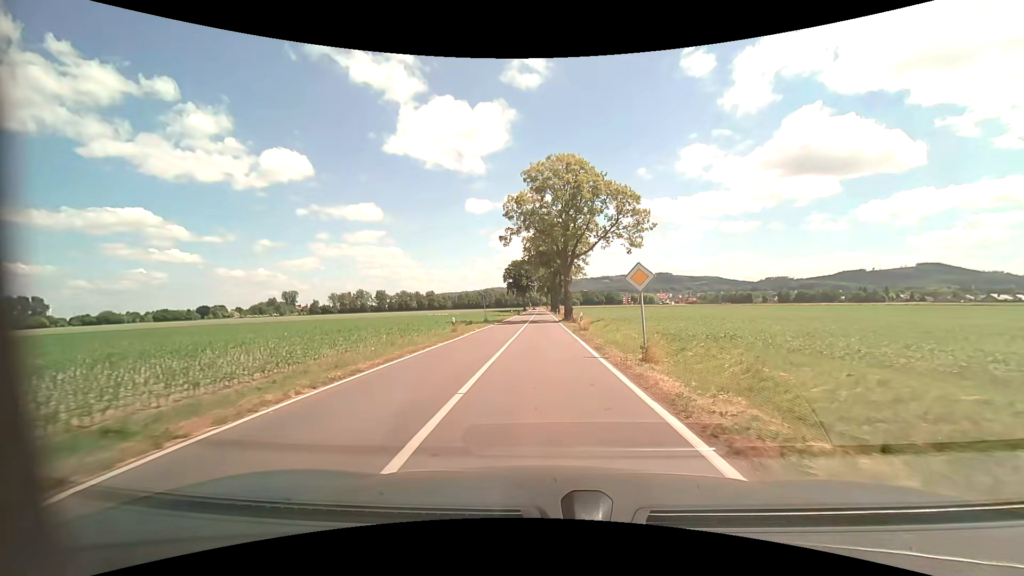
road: tertiary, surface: asphalt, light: Day
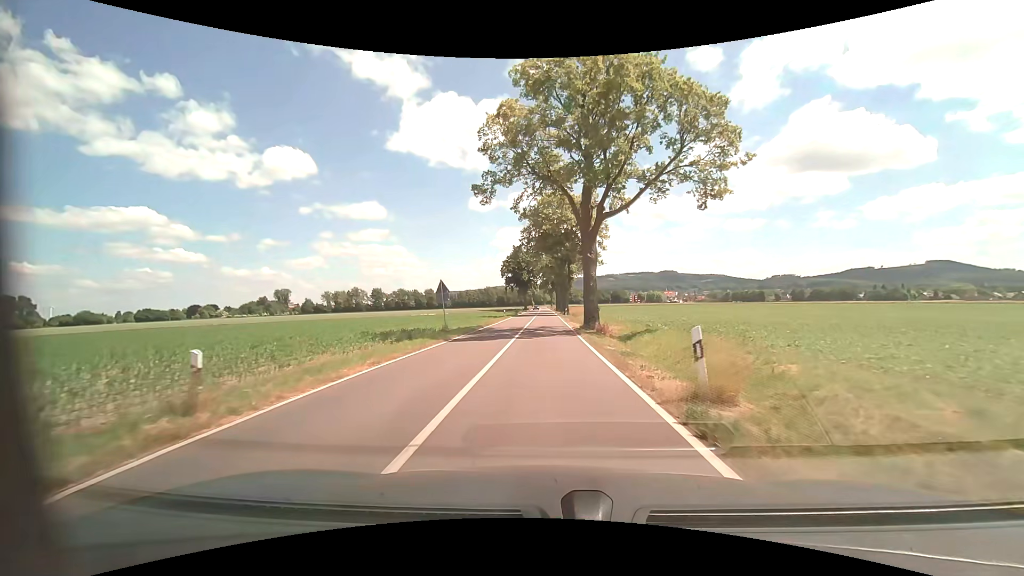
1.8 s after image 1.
(-0.5, +20.6) m; -2°
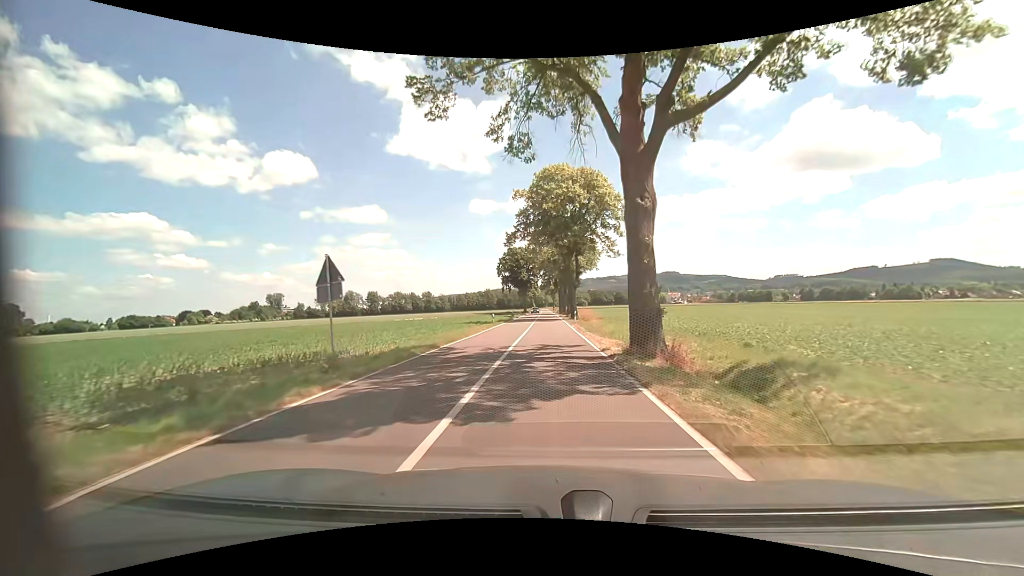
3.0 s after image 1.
(0.0, +14.3) m; 0°
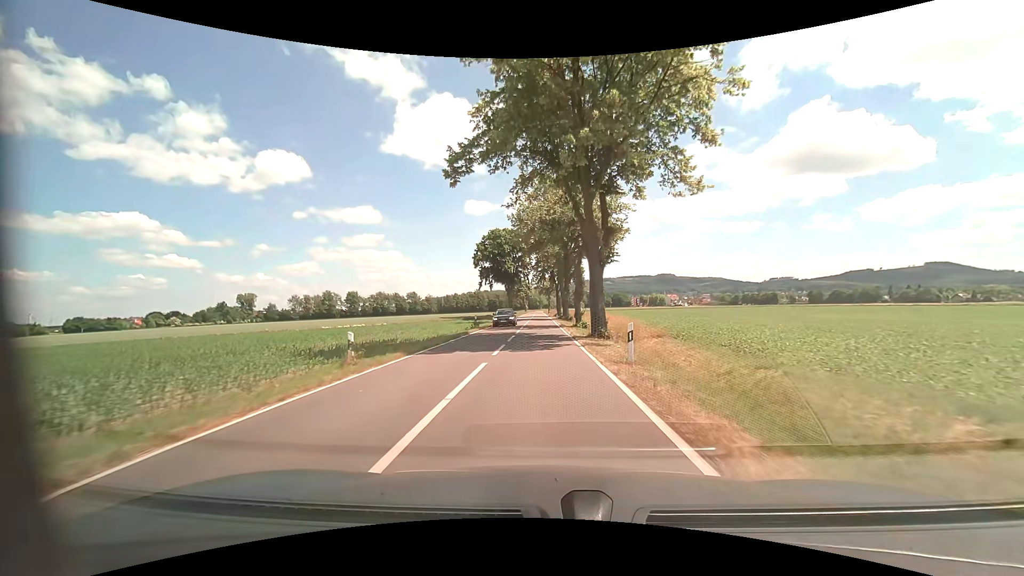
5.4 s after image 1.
(+0.4, +30.7) m; +1°
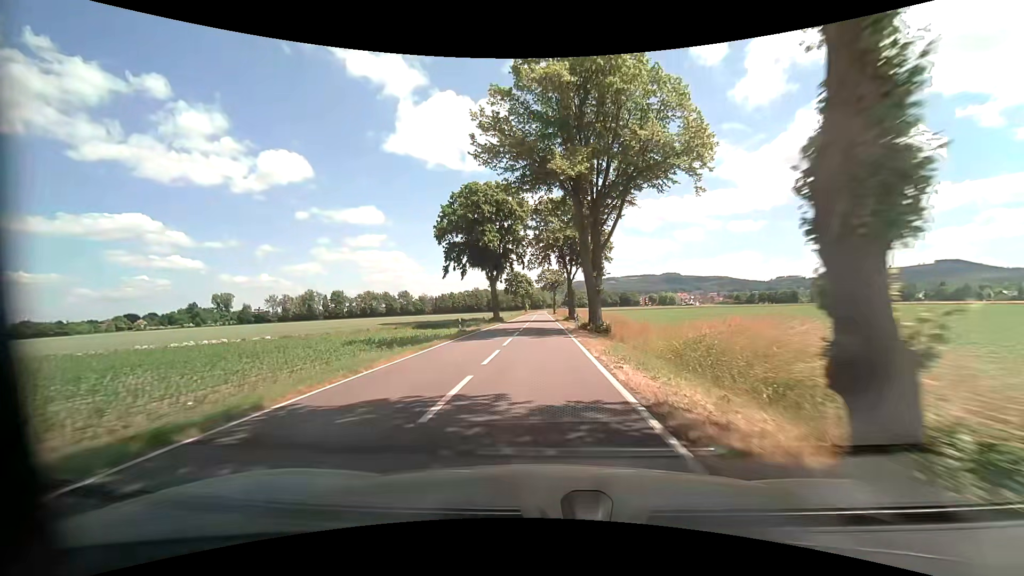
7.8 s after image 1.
(-0.2, +33.3) m; -1°
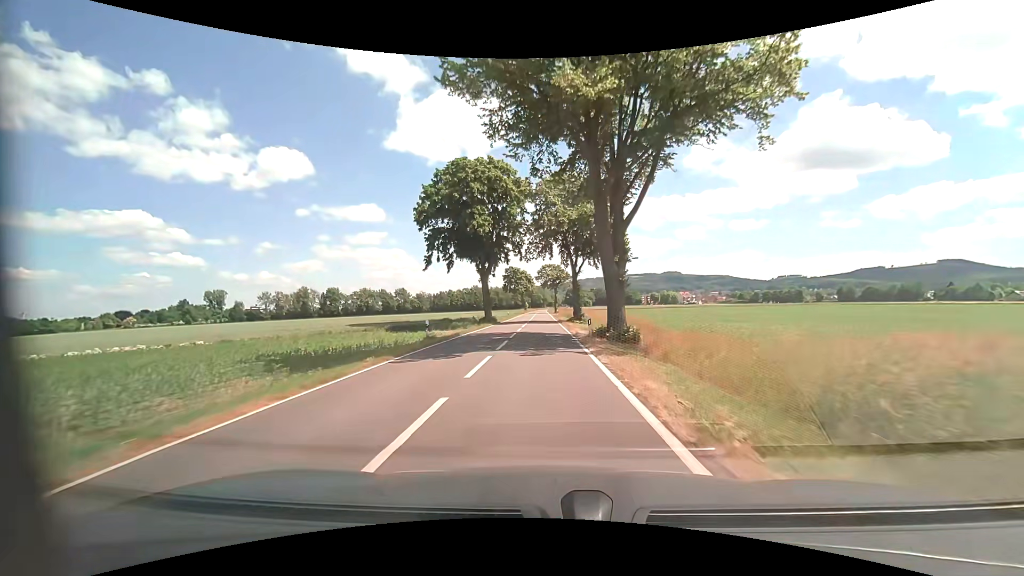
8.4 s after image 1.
(0.0, +8.7) m; 0°
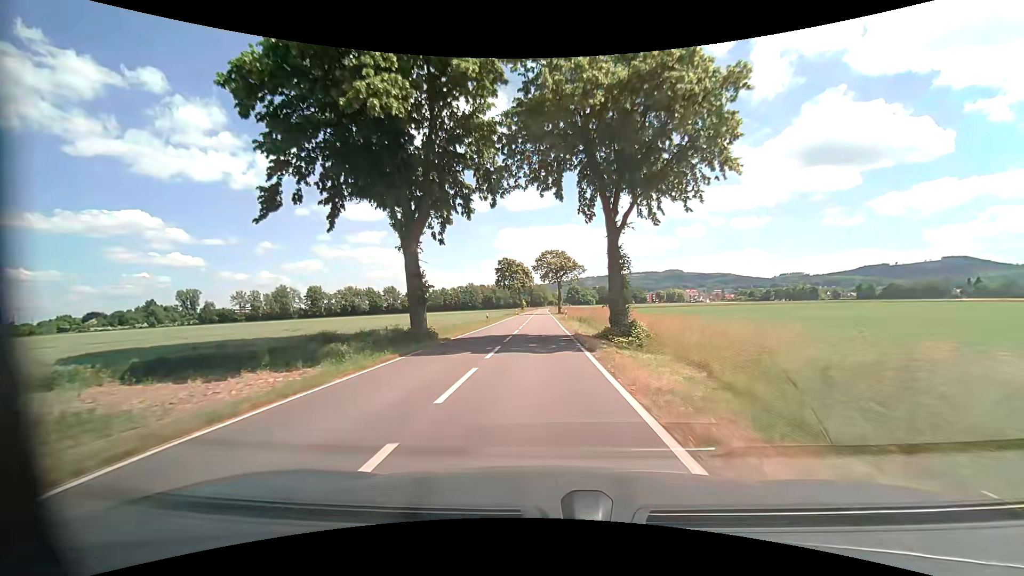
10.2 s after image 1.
(+0.1, +26.7) m; 0°
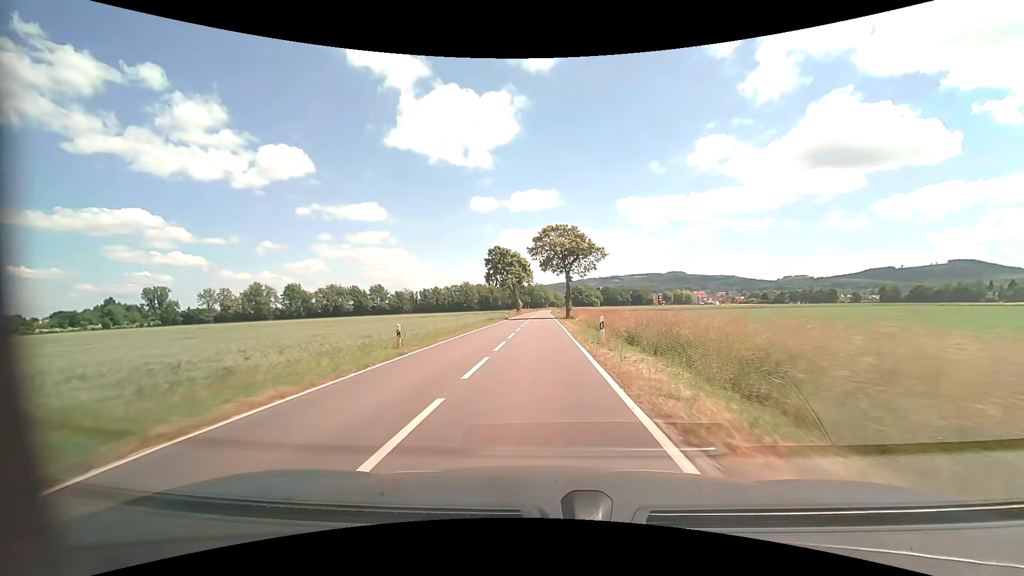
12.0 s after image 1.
(-0.1, +28.0) m; 0°
(0, +10) (0, +20) (0, +30) (0, +40) (-1, +50) (-1, +60) (-1, +70) (-1, +80) (-1, +90) (-1, +100) m
